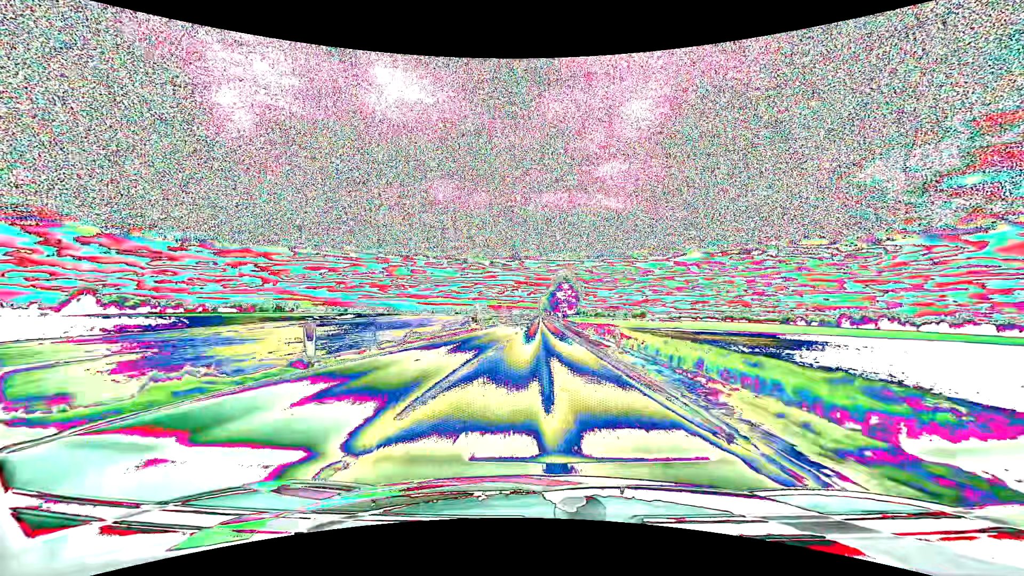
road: unclassified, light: Day
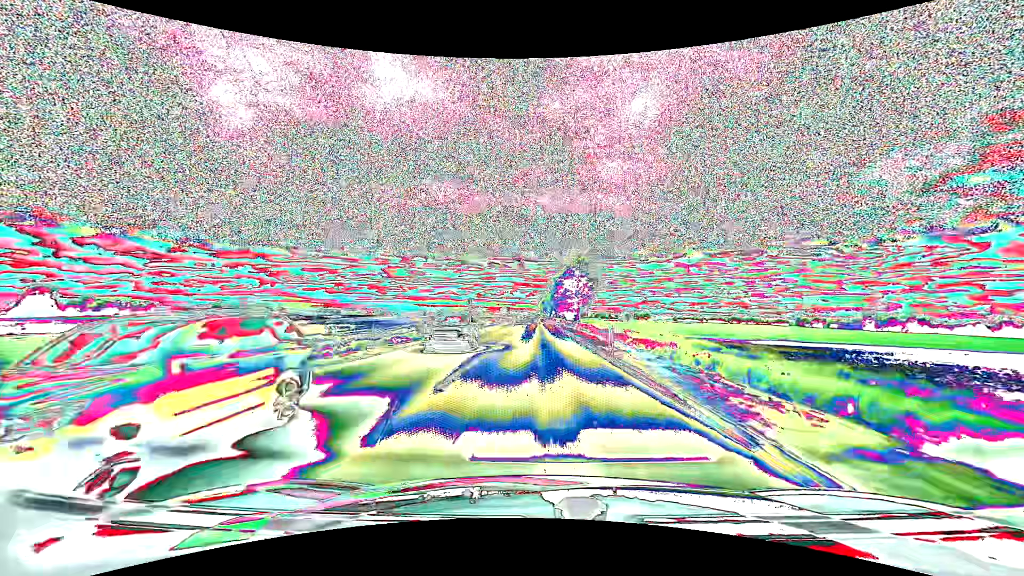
(+0.2, +52.3) m; 0°
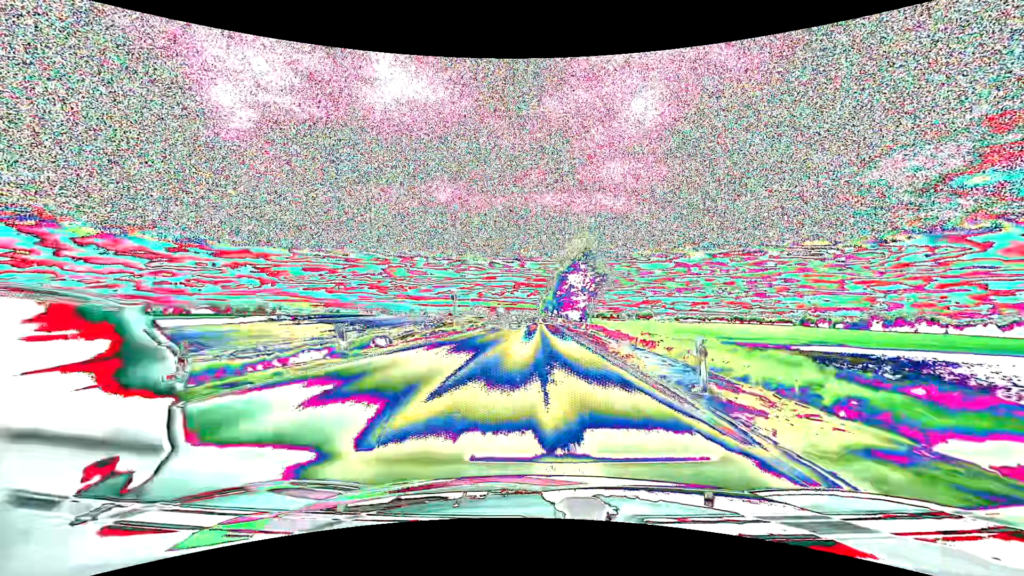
(0.0, +11.2) m; 0°
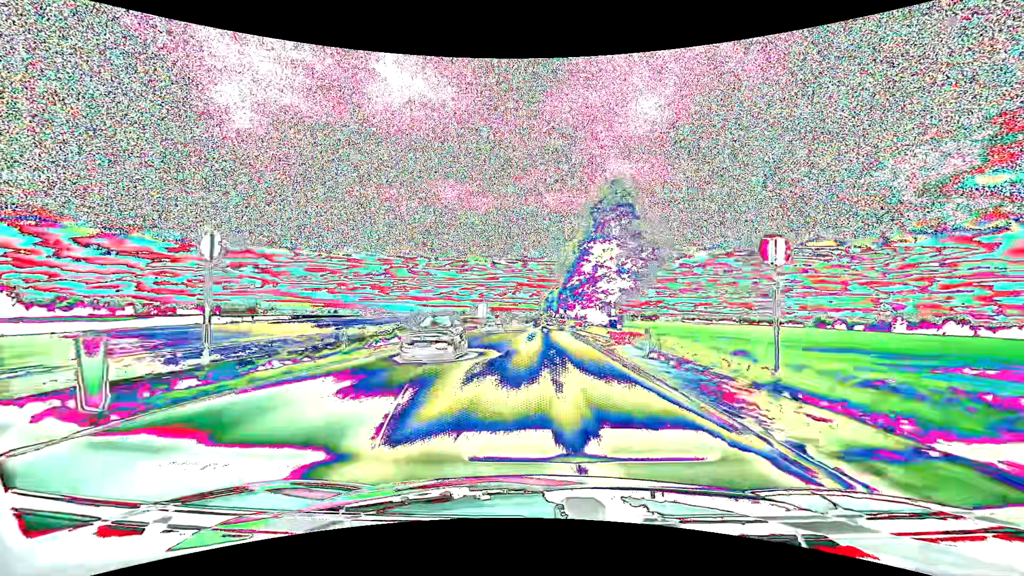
(-0.1, +34.9) m; 0°
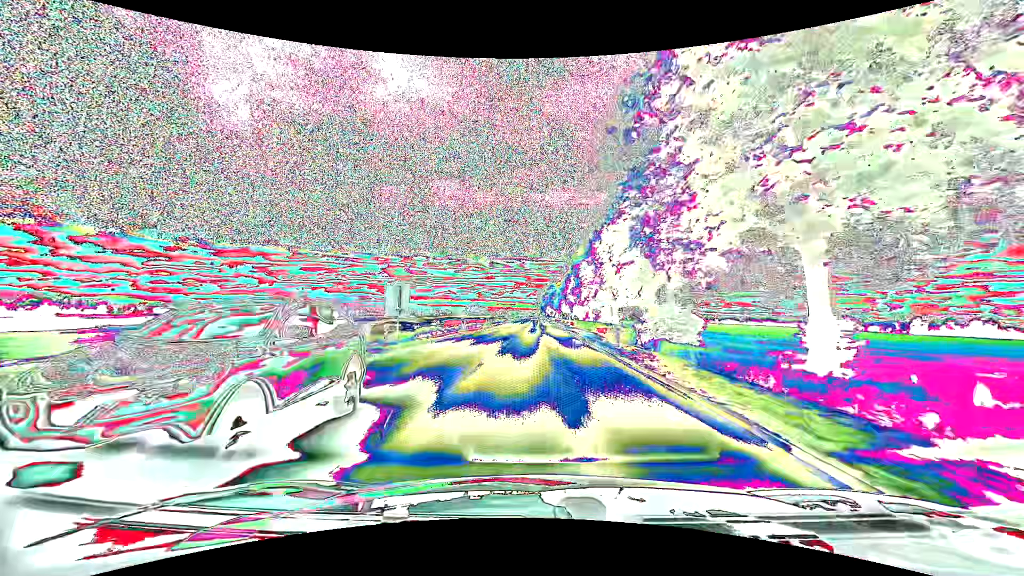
(+0.1, +36.7) m; 0°
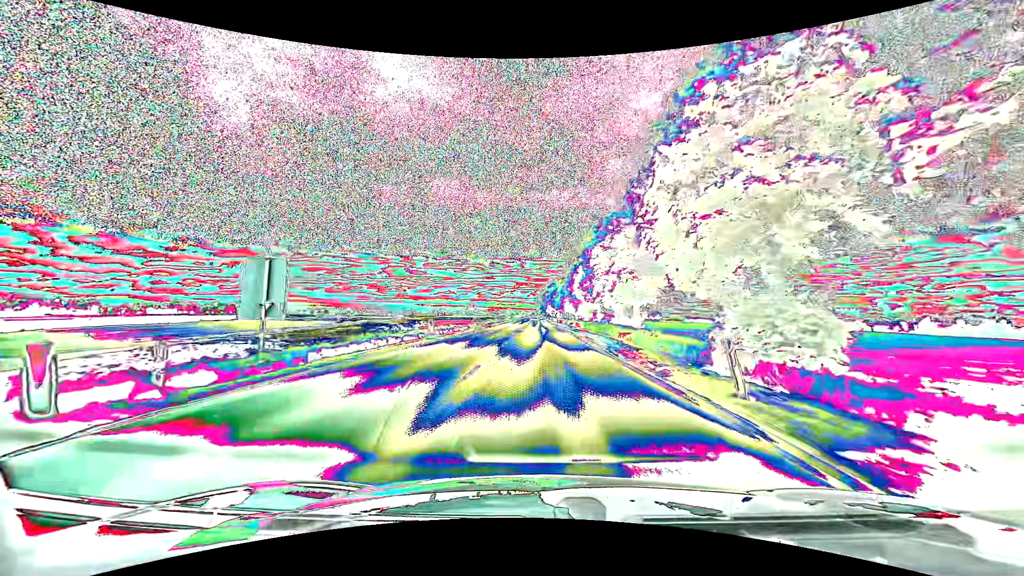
(0.0, +12.6) m; 0°
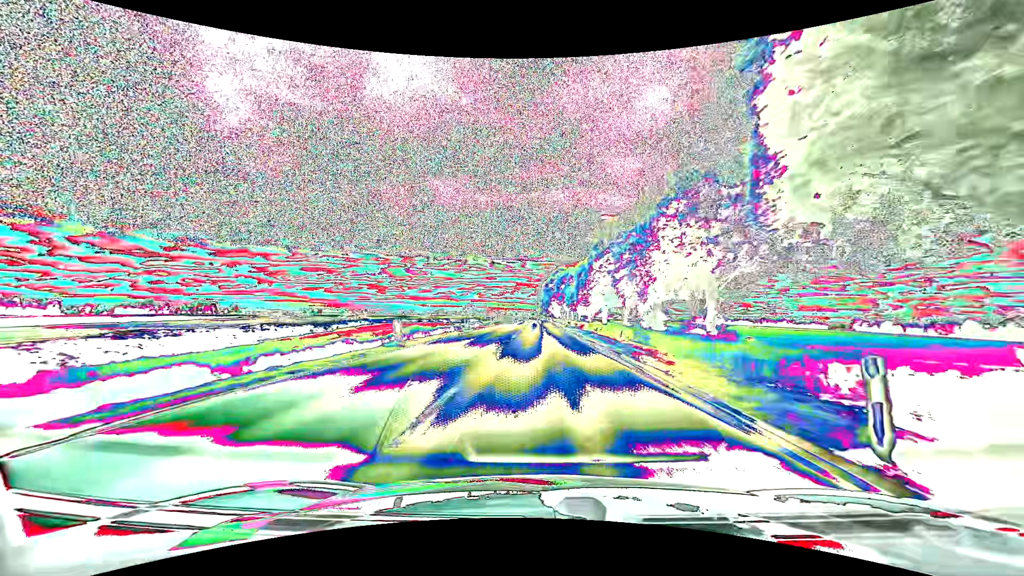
(-0.1, +52.5) m; 0°
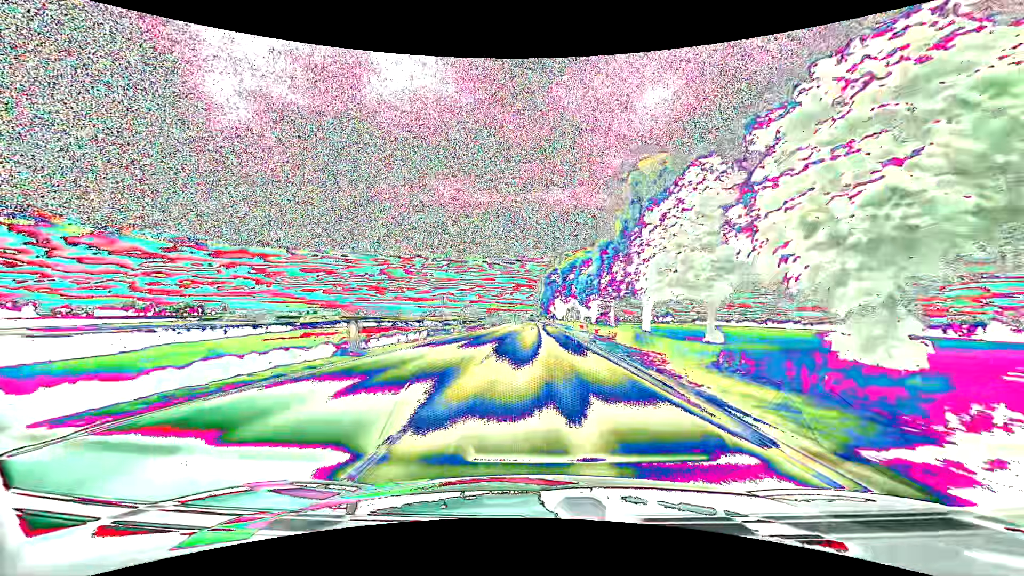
(-0.1, +27.9) m; 0°
(0, +10) (0, +20) (0, +30) (0, +40) (0, +50) (0, +60) (0, +70) (0, +80) (0, +90) (0, +100) m
